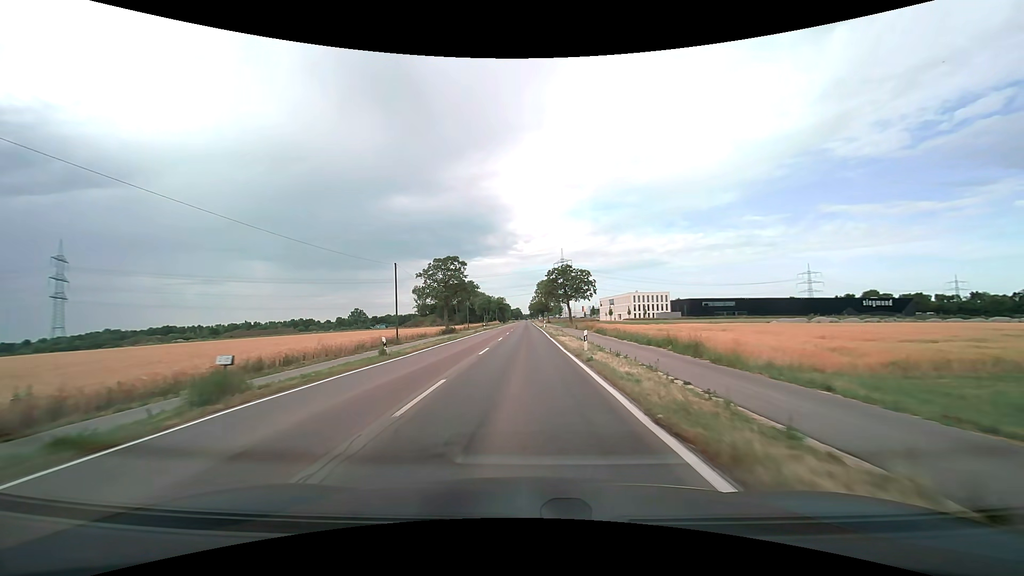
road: tertiary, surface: asphalt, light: Day
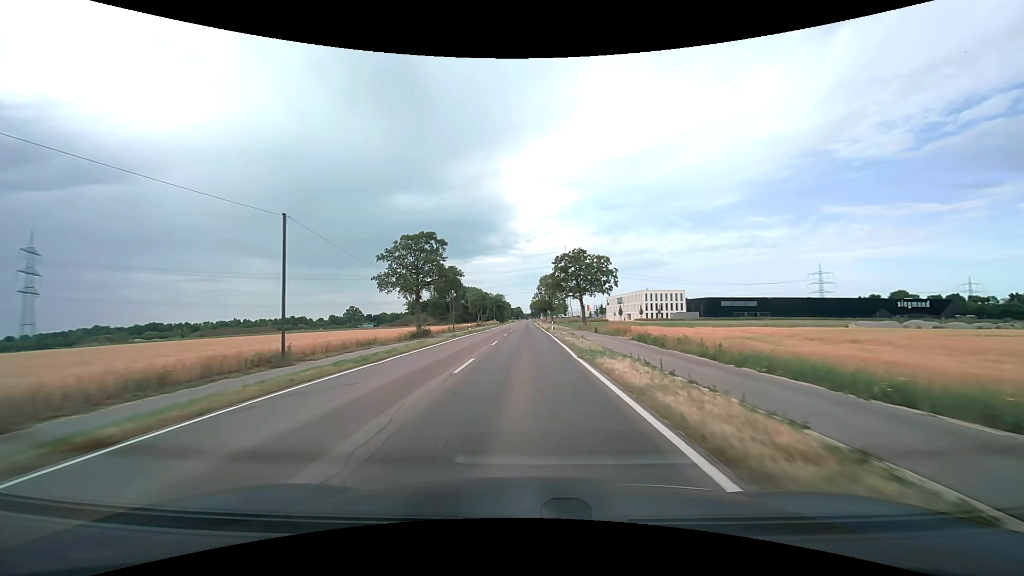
(-0.2, +19.7) m; -1°
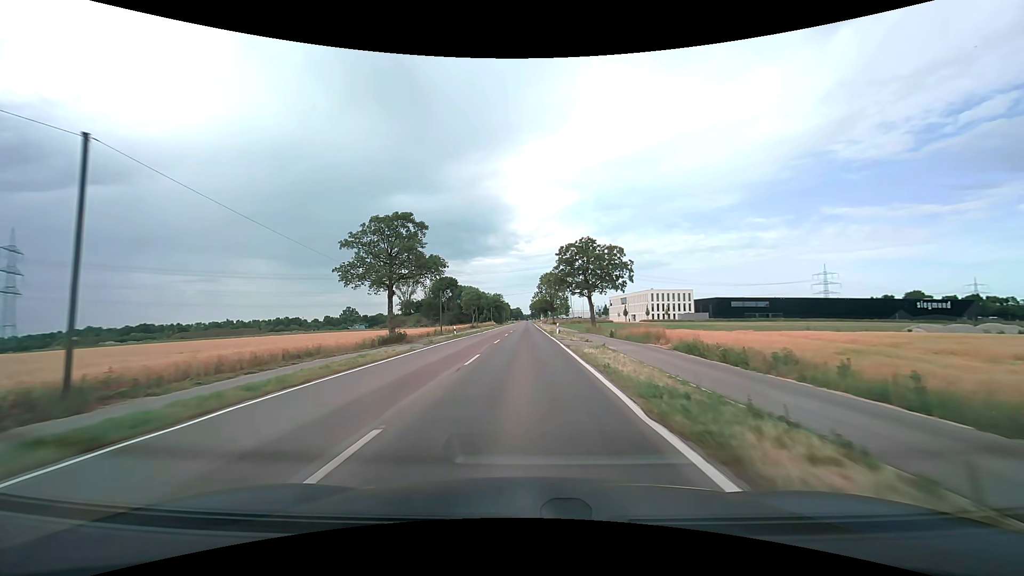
(0.0, +10.3) m; 0°
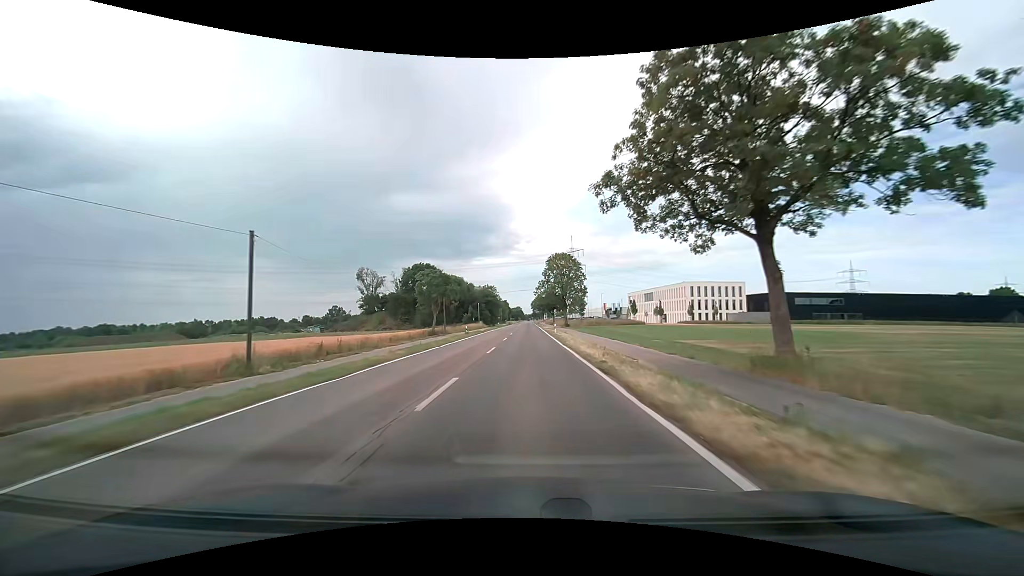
(-0.2, +44.3) m; 0°
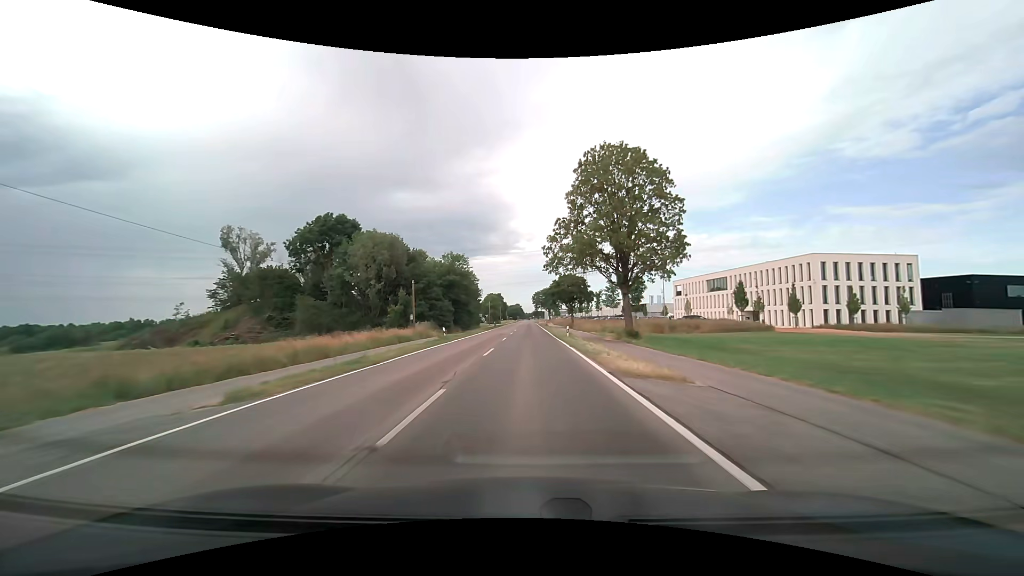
(+0.2, +64.4) m; 0°
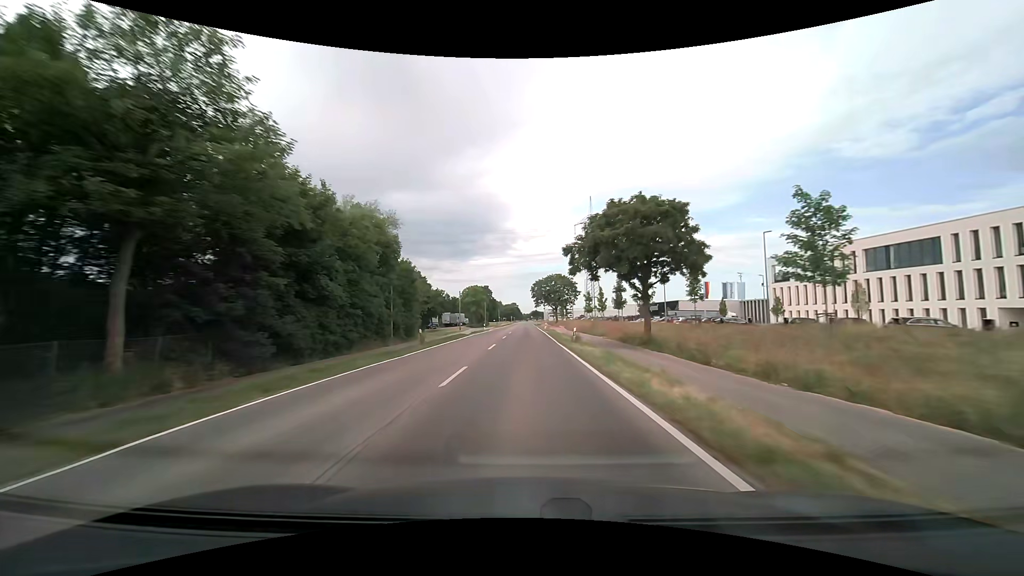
(+0.3, +57.3) m; 0°
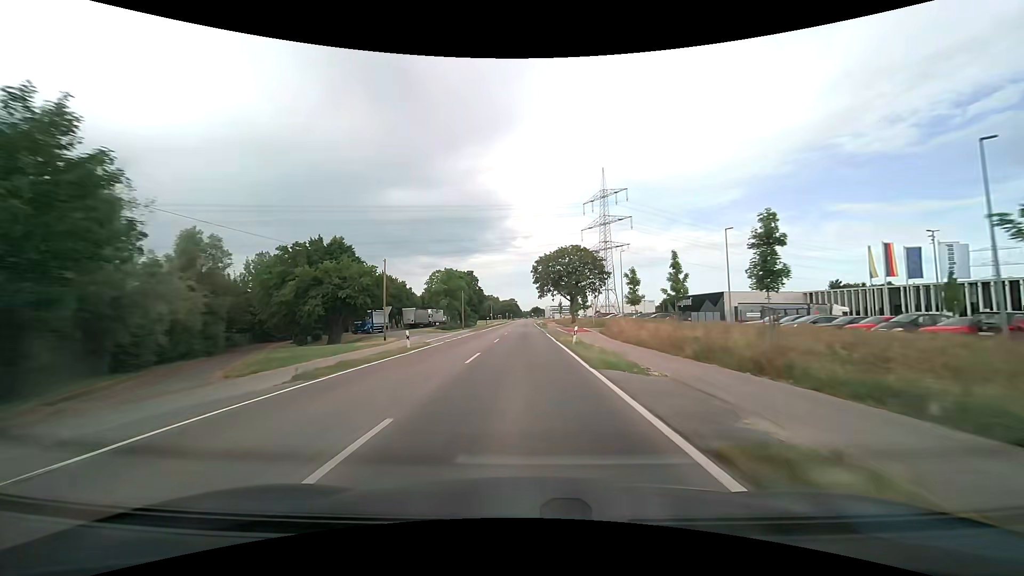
(-0.1, +44.2) m; 0°
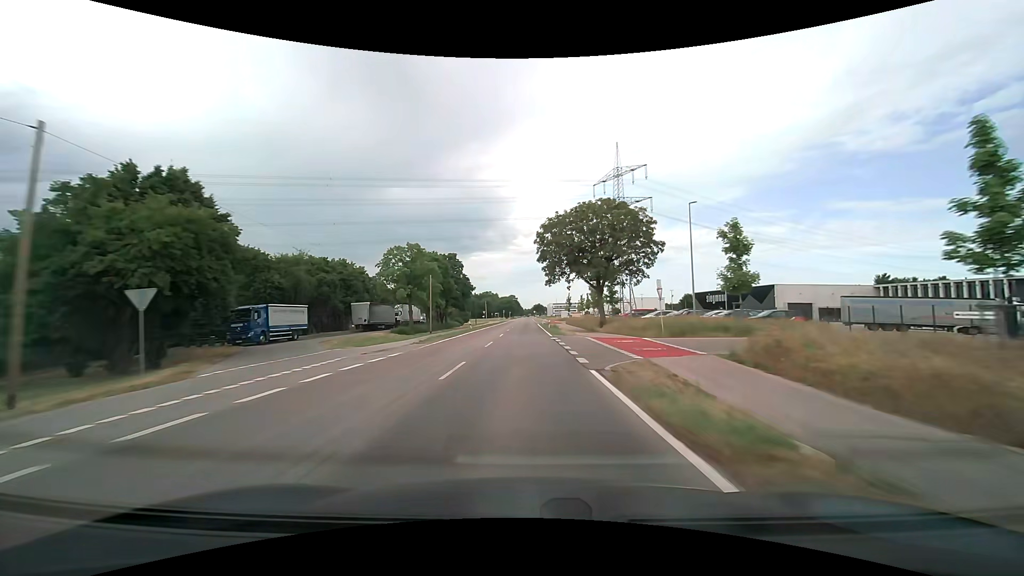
(0.0, +29.1) m; 0°
(0, +10) (0, +20) (0, +30) (0, +40) (0, +50) (0, +60) (0, +70) (0, +80) (0, +90) (0, +100) m
